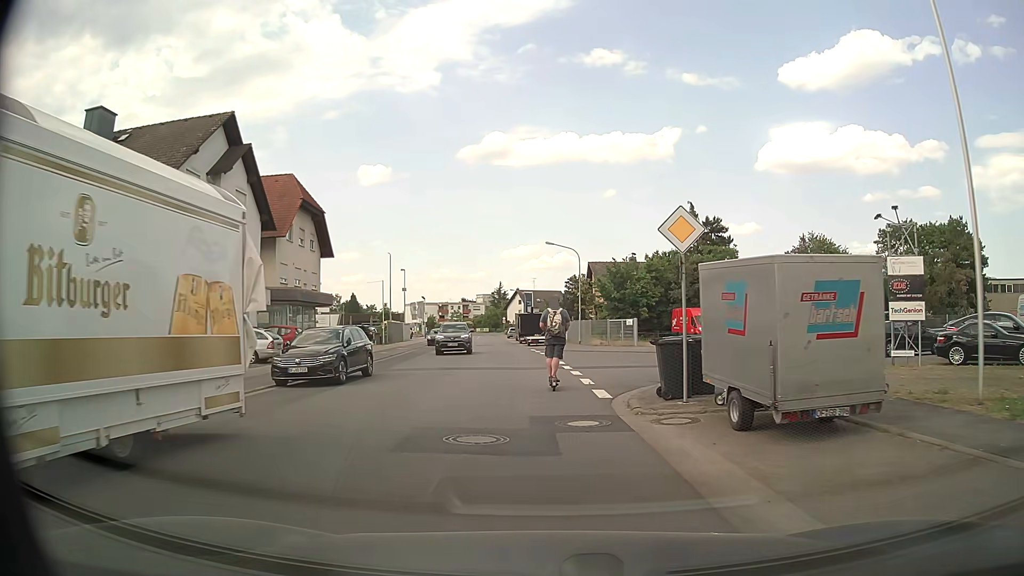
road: unclassified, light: Day
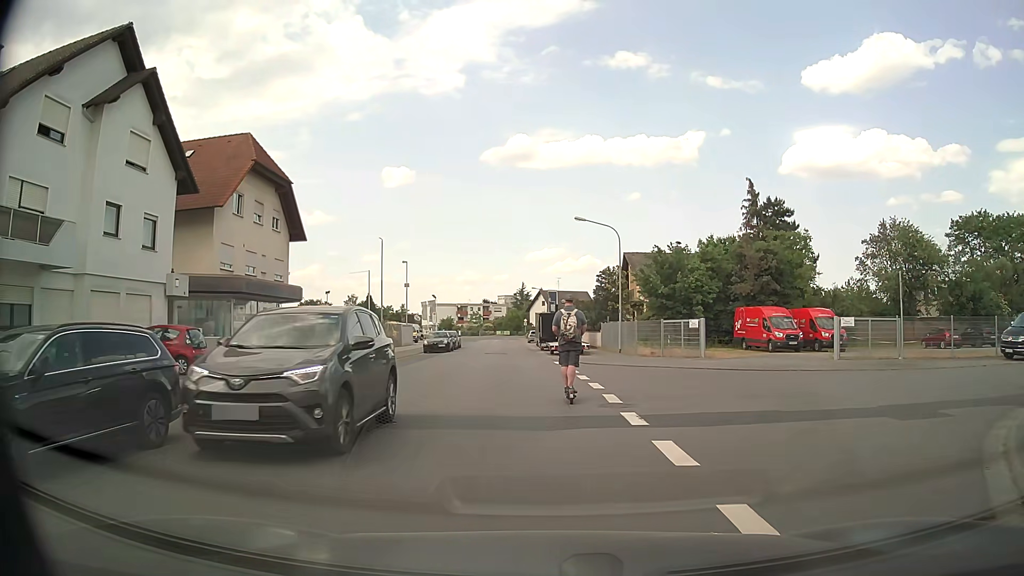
(-0.1, +12.2) m; -2°
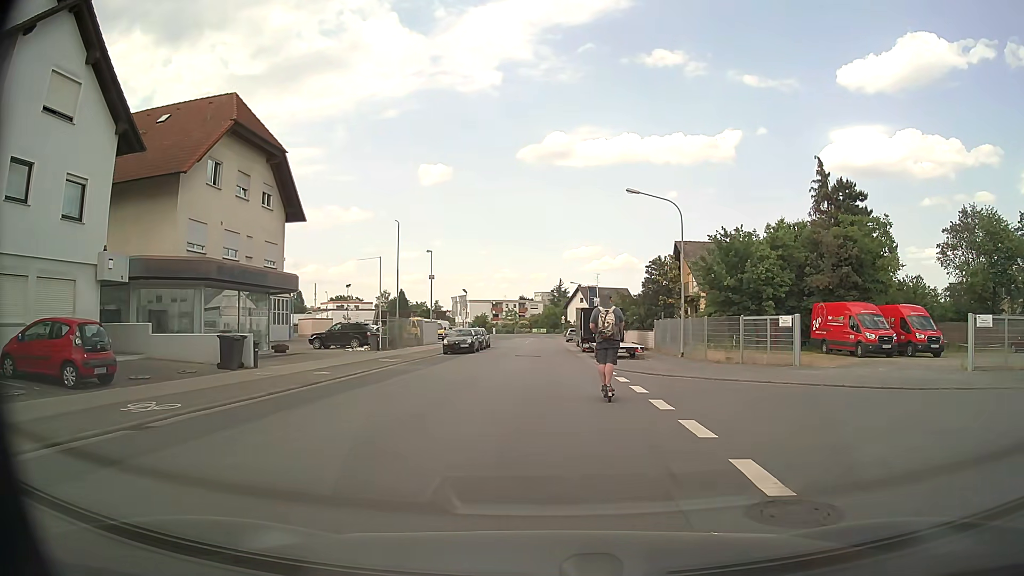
(-0.2, +7.2) m; -2°
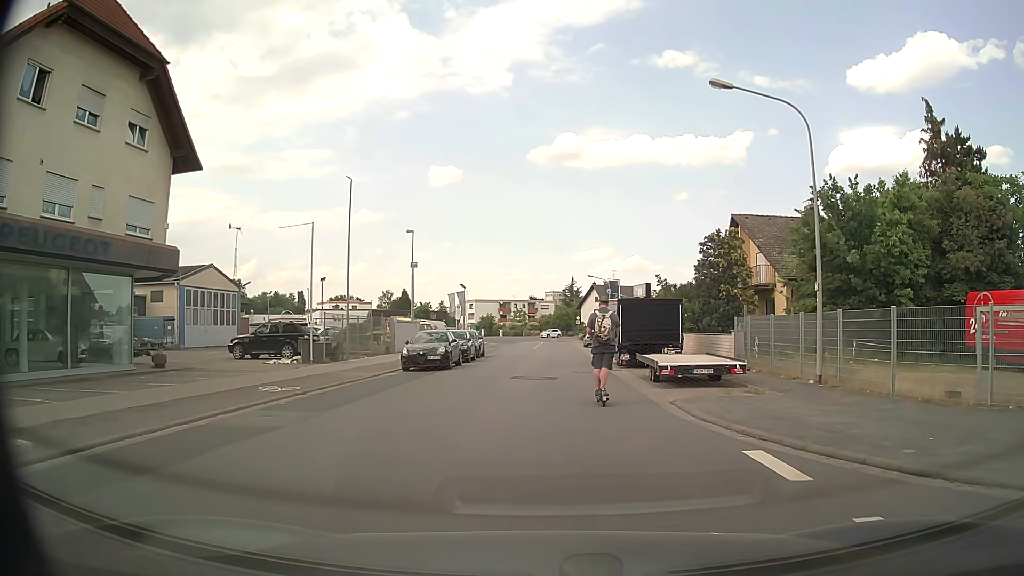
(-0.3, +14.2) m; -1°
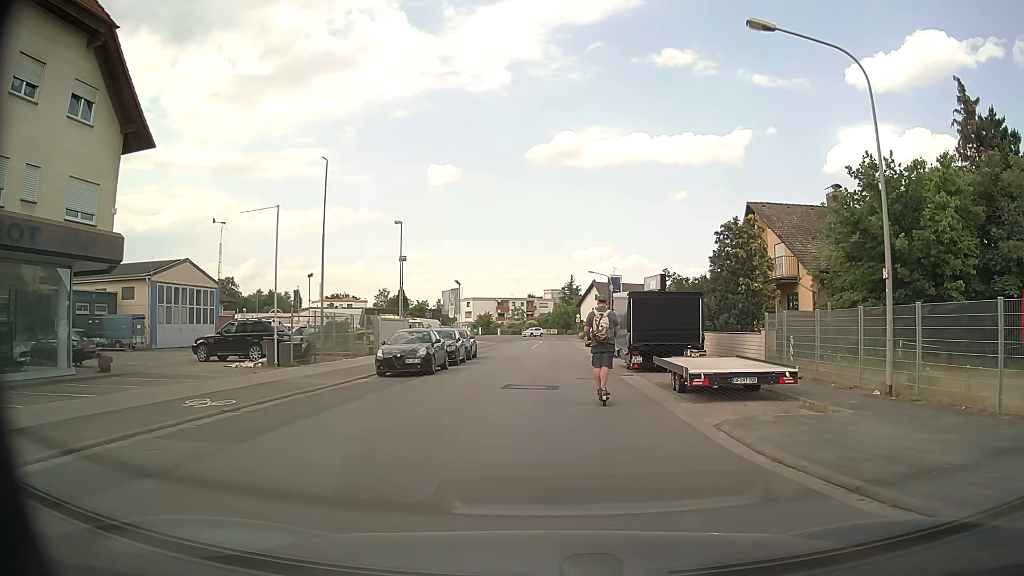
(0.0, +3.6) m; 0°
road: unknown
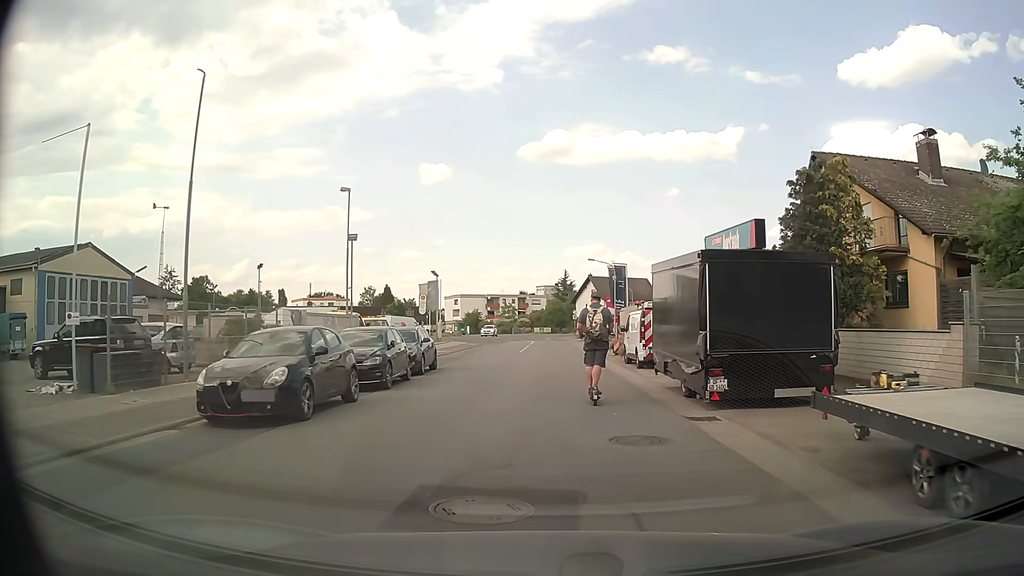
(+0.1, +11.0) m; +1°
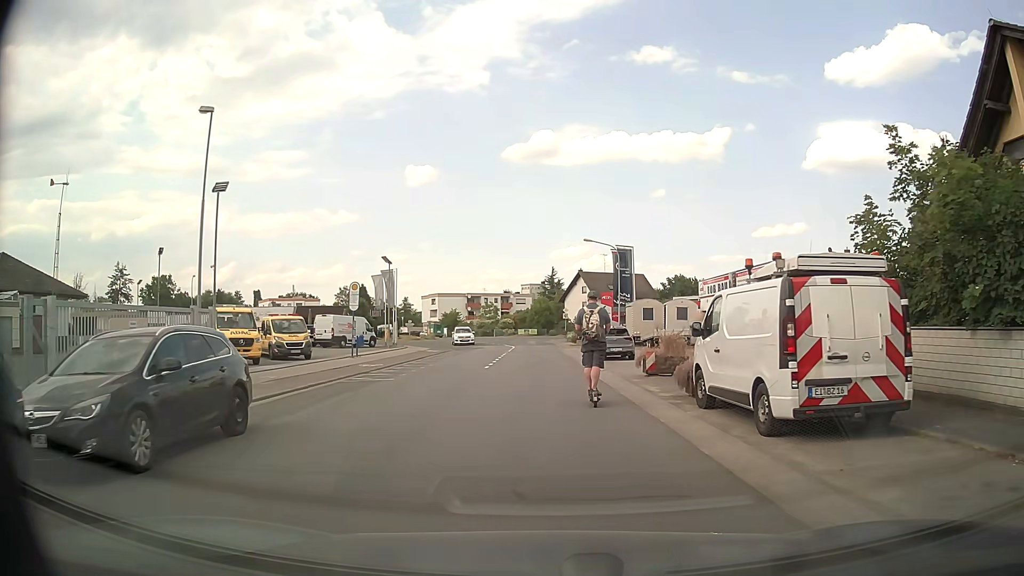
(+0.1, +14.4) m; +1°
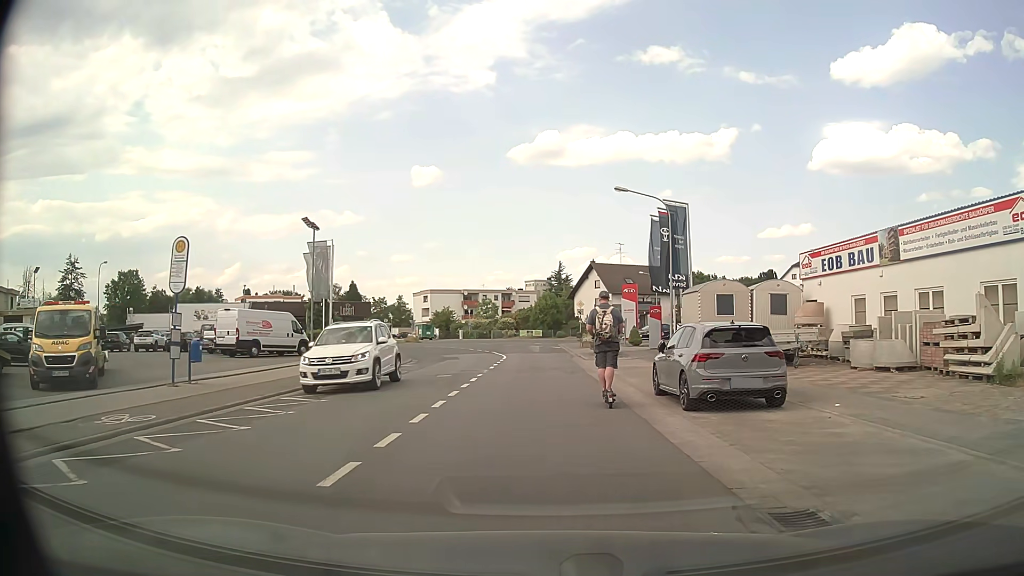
(-0.2, +18.0) m; -1°
